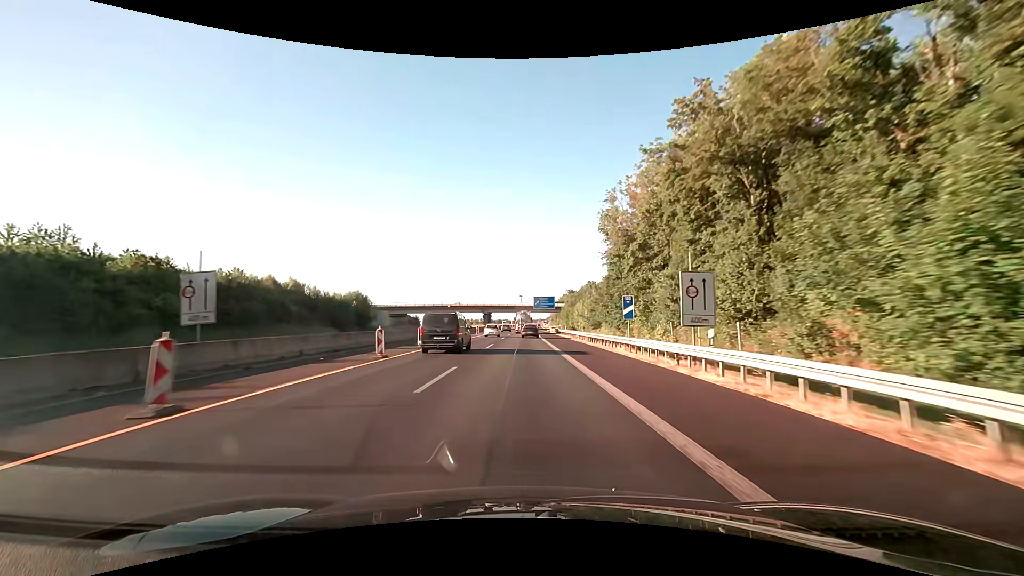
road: motorway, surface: asphalt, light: Day
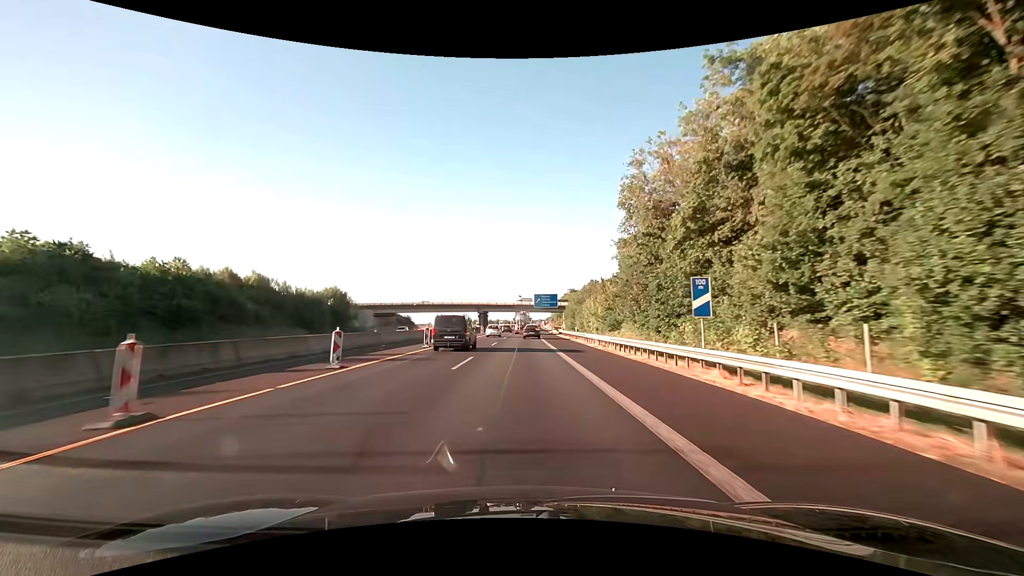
(0.0, +13.3) m; 0°
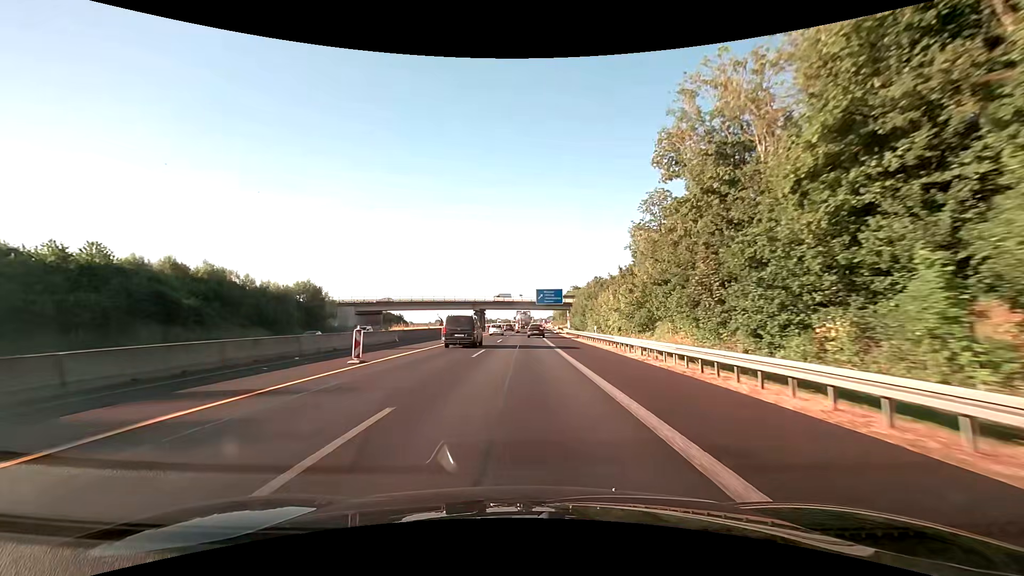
(0.0, +13.1) m; 0°
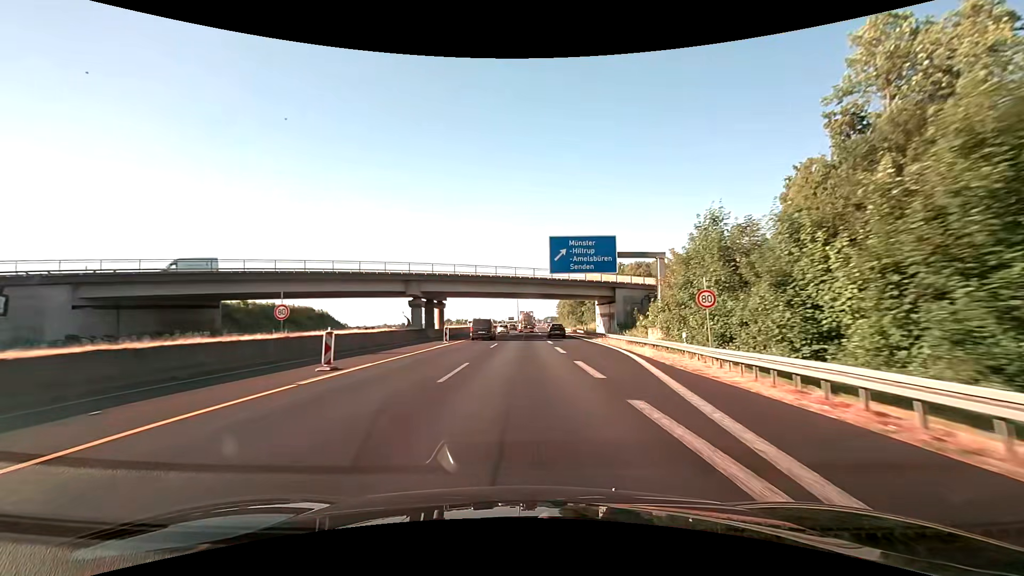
(+0.1, +64.4) m; 0°
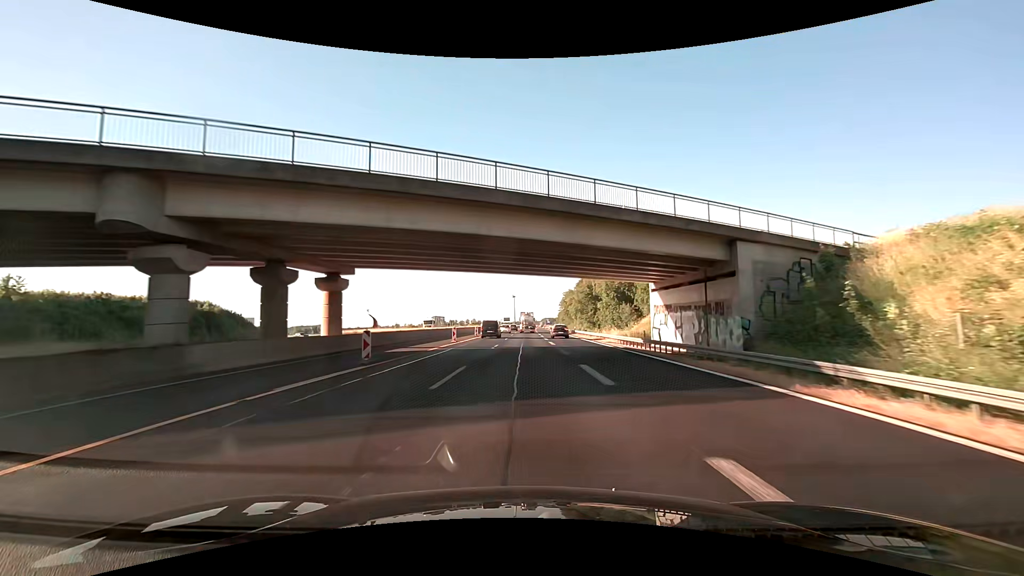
(+0.1, +38.0) m; 0°
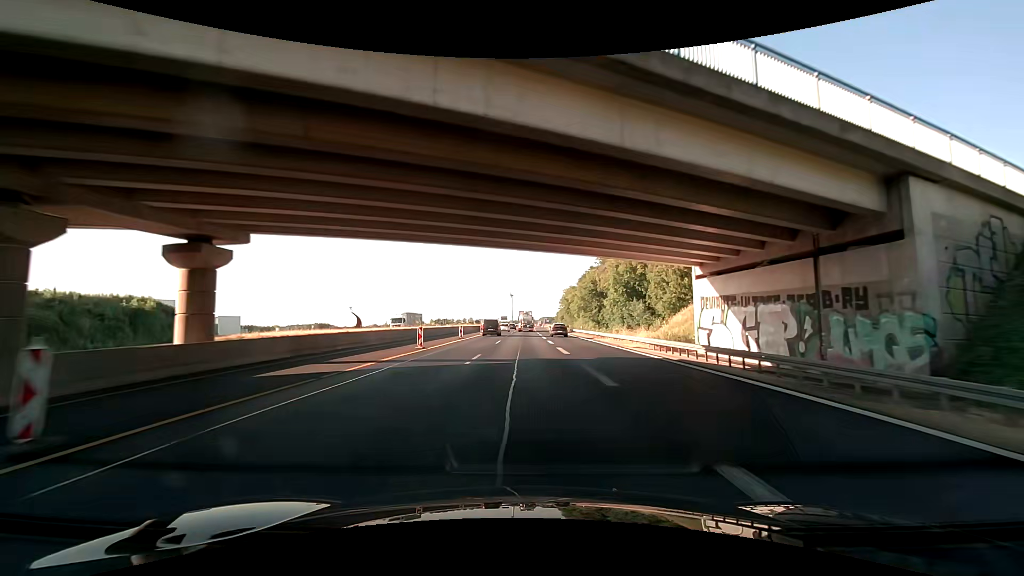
(0.0, +12.6) m; 0°
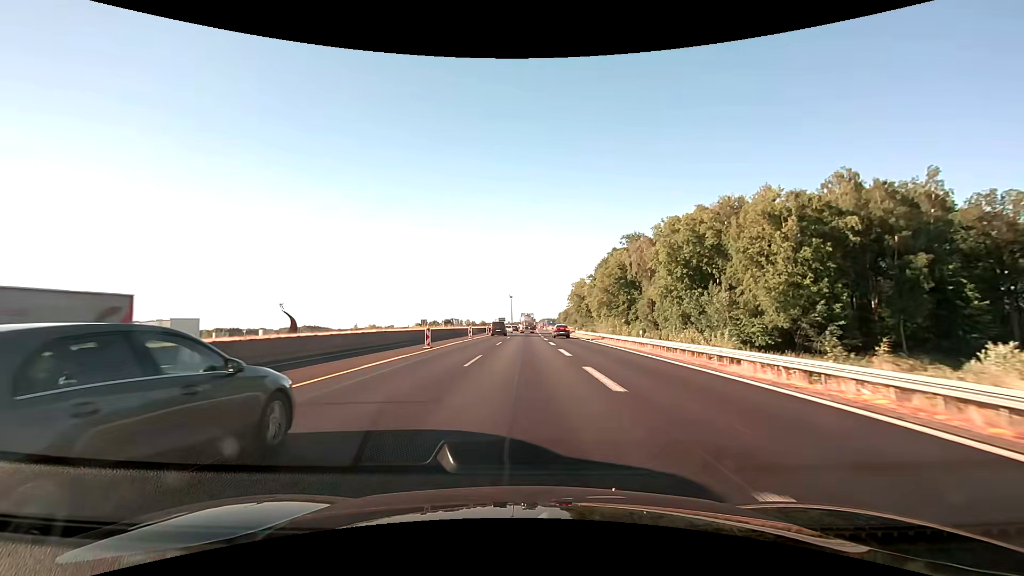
(+0.2, +37.6) m; 0°
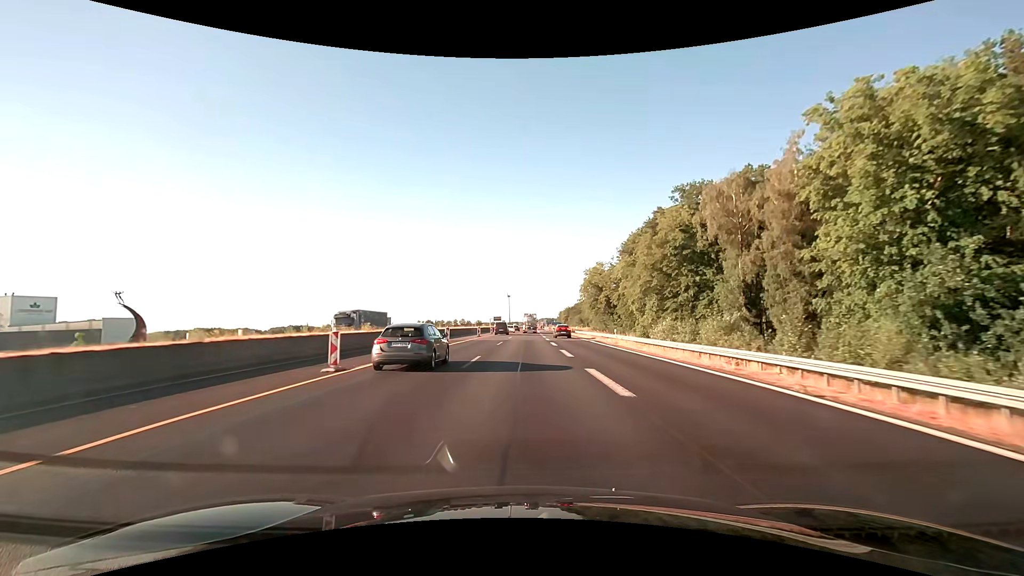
(+0.1, +37.5) m; 0°
(0, +10) (0, +20) (0, +30) (0, +40) (0, +50) (0, +60) (+1, +70) (+1, +80) (+1, +90) (+1, +100) m
